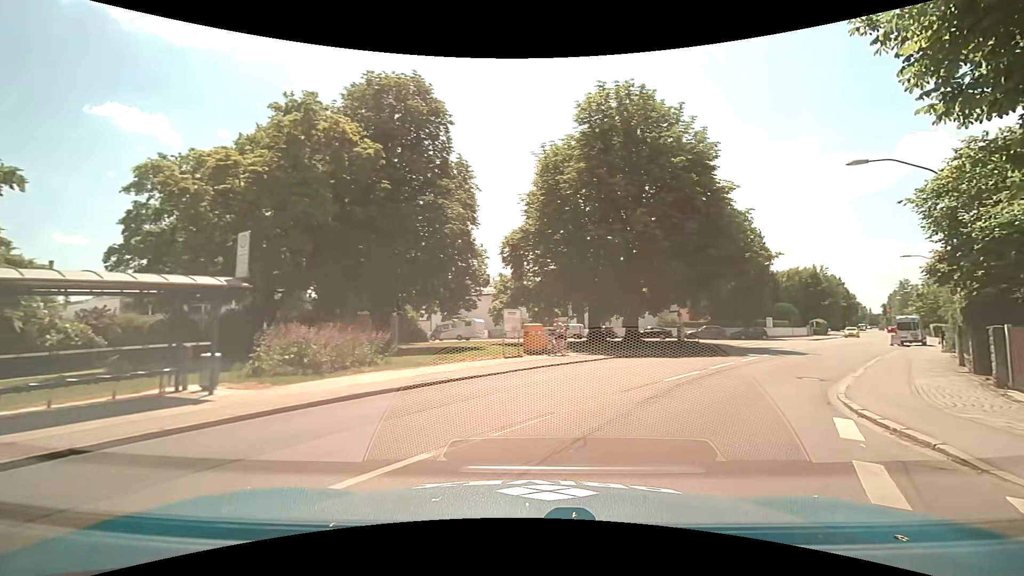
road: residential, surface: asphalt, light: Day
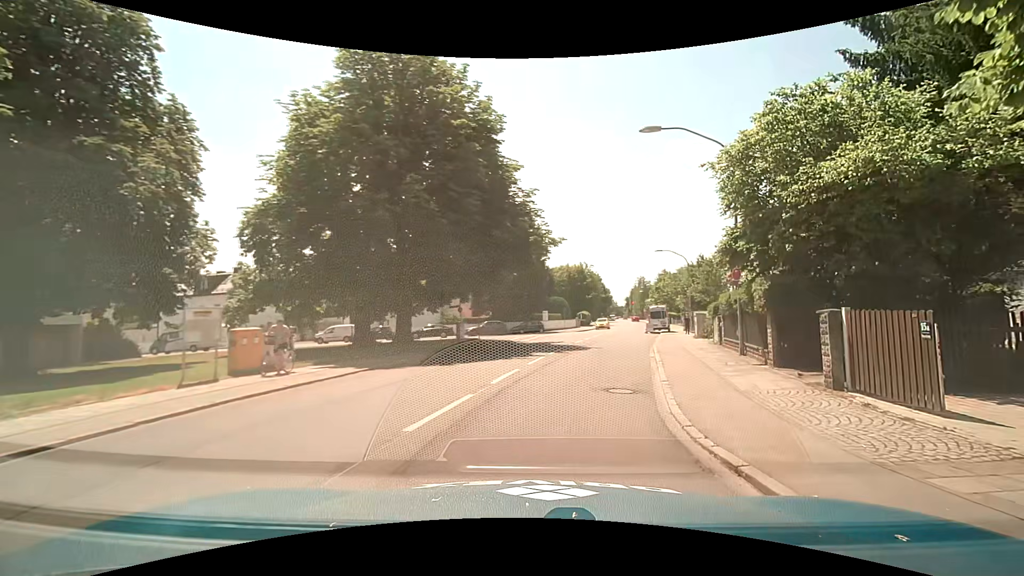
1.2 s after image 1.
(+1.2, +6.3) m; +22°
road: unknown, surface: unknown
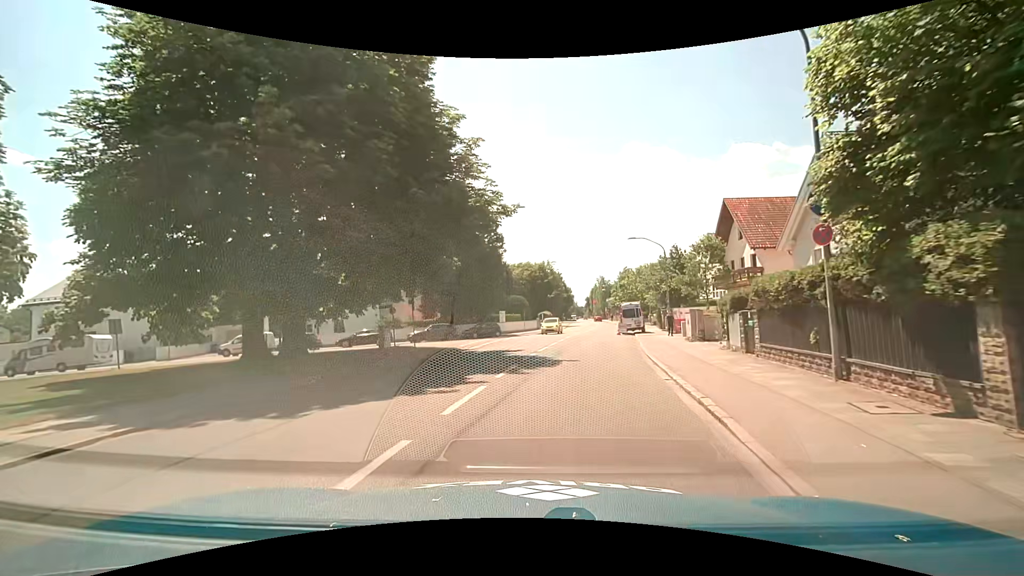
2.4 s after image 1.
(+0.6, +7.9) m; +6°
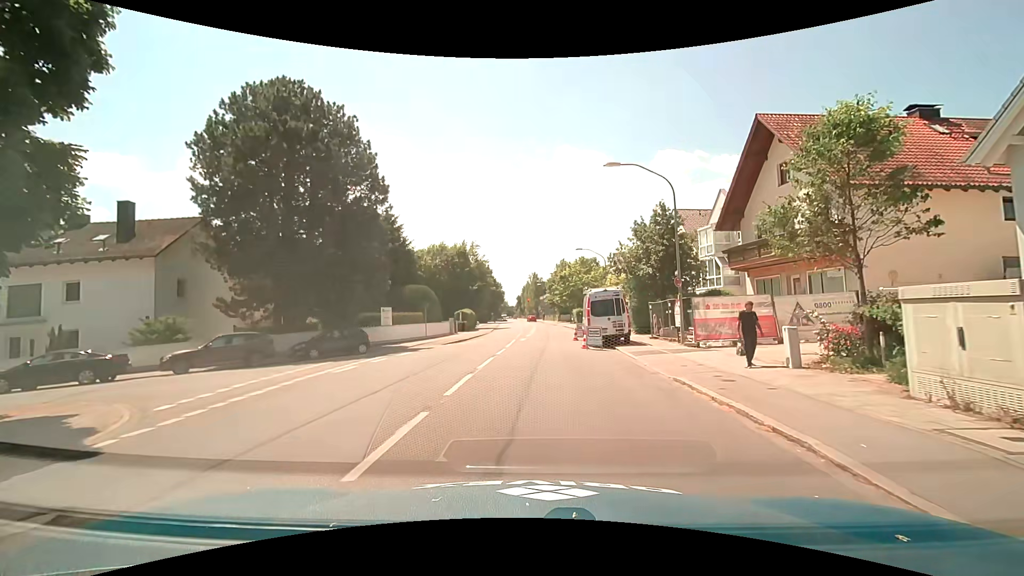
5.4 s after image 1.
(+1.3, +20.5) m; +7°
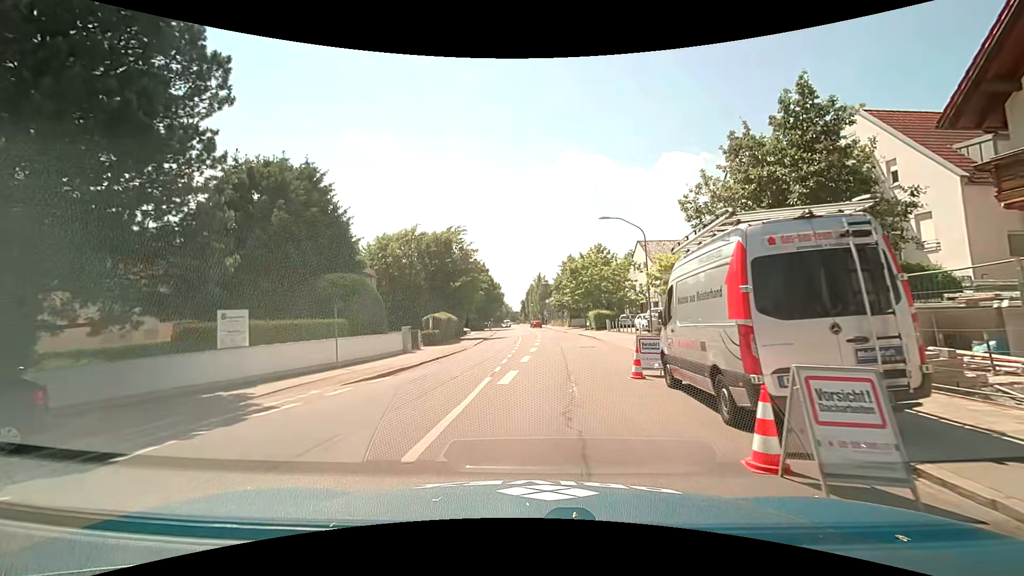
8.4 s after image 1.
(+0.3, +17.4) m; 0°
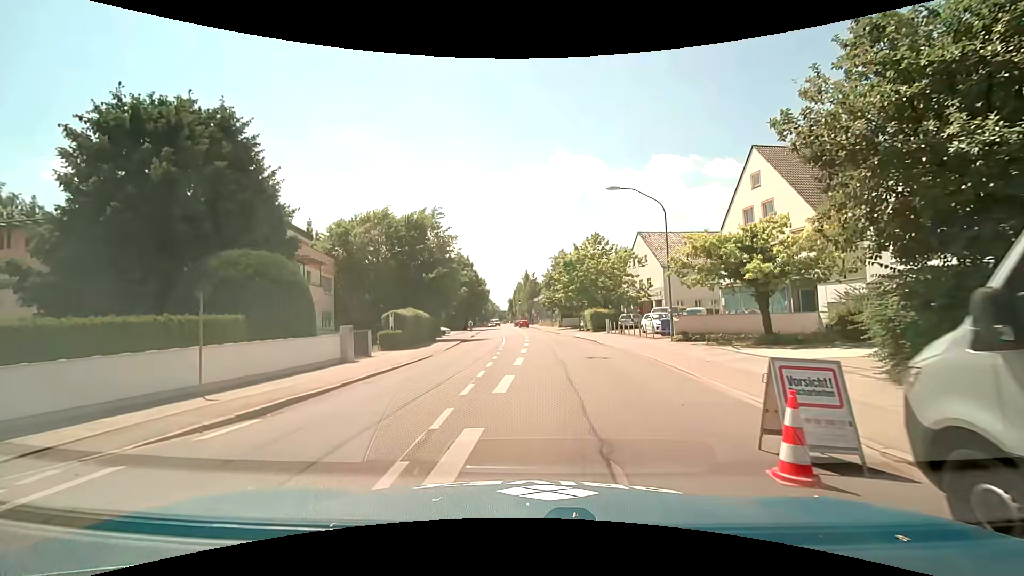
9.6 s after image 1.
(0.0, +7.7) m; 0°
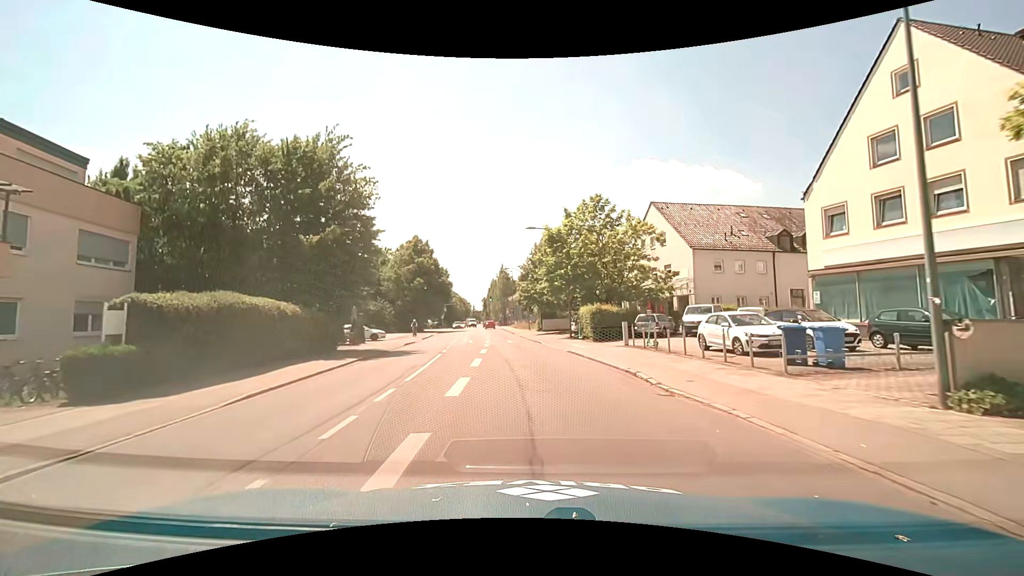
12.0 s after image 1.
(+0.8, +18.4) m; +3°
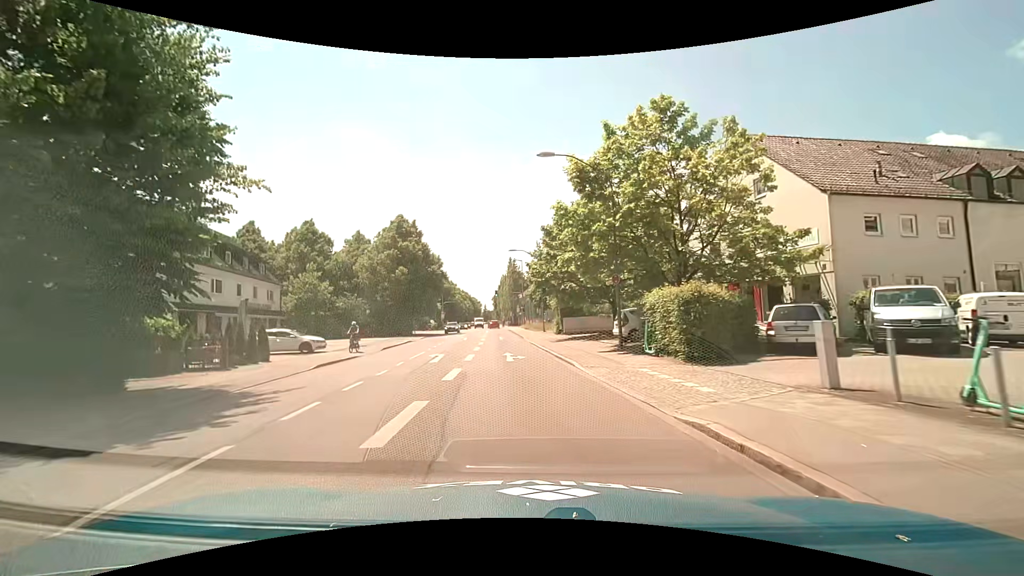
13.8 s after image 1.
(0.0, +15.9) m; -1°
(0, +10) (-1, +20) (-2, +30) (-2, +40) (-3, +50) (-4, +60) (-5, +70) (-6, +80) (-7, +90) (-8, +100) m
